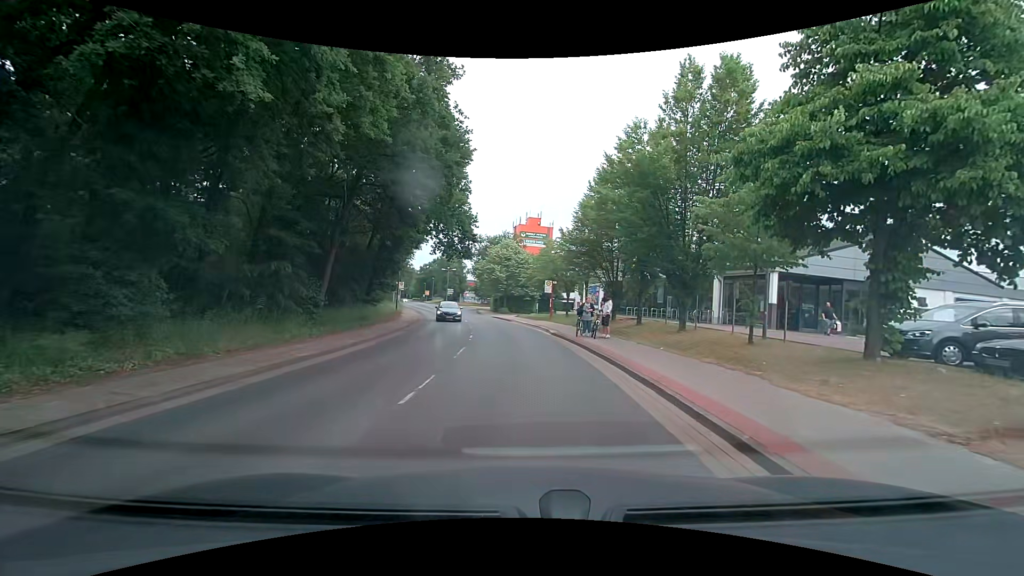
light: Day
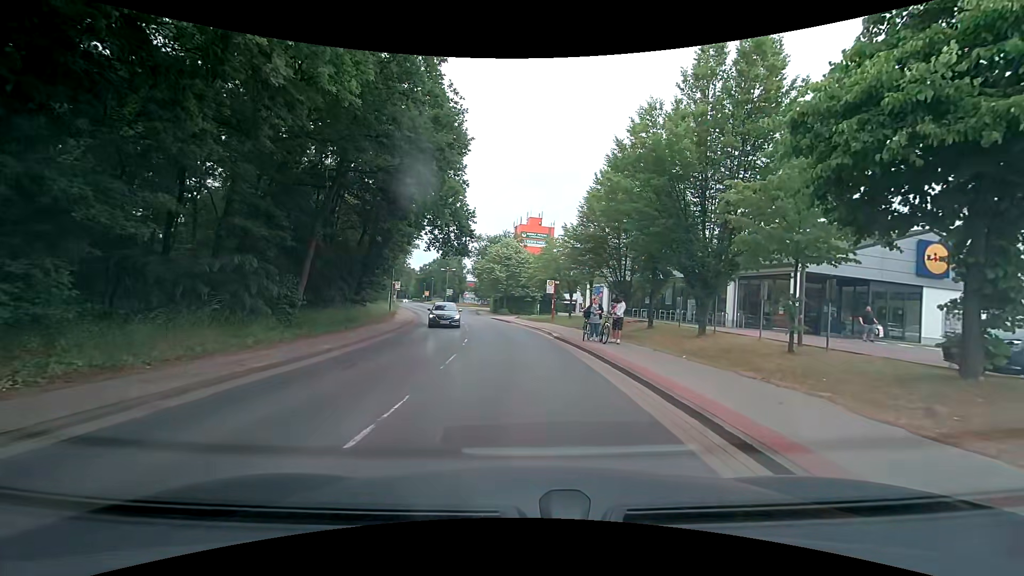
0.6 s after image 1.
(0.0, +2.2) m; +1°
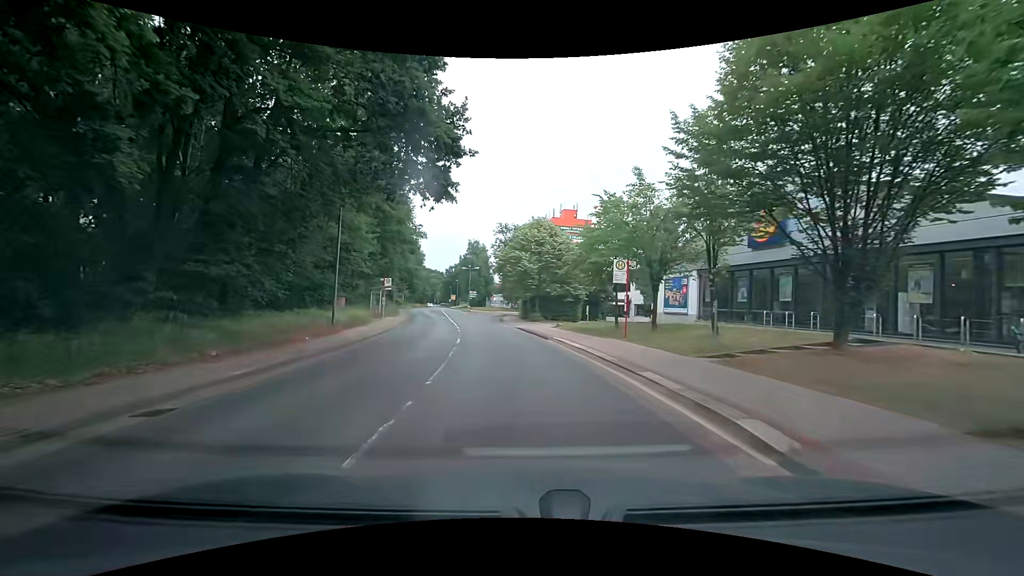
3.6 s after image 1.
(-1.1, +17.8) m; -5°
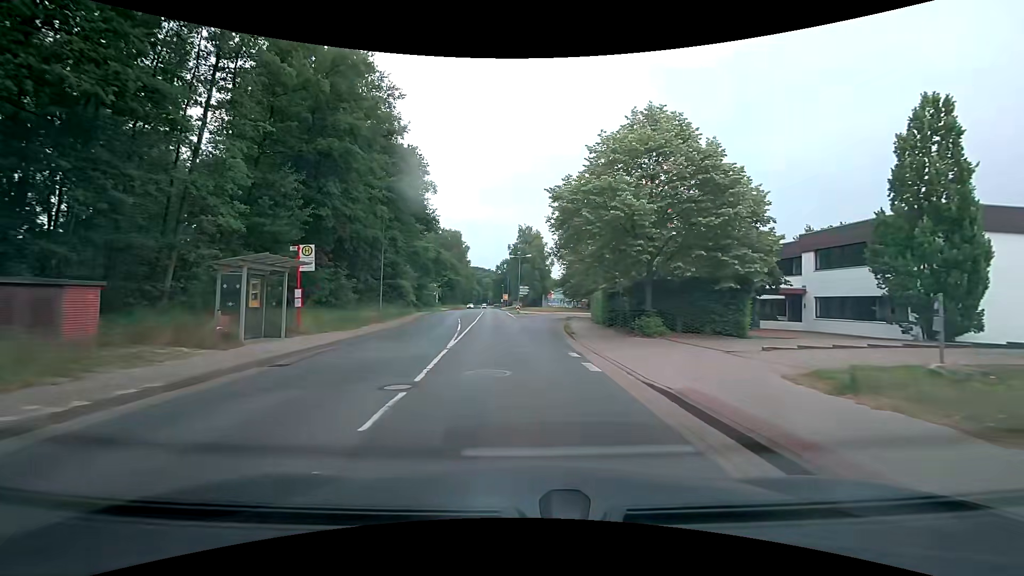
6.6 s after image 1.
(-2.0, +25.7) m; -7°
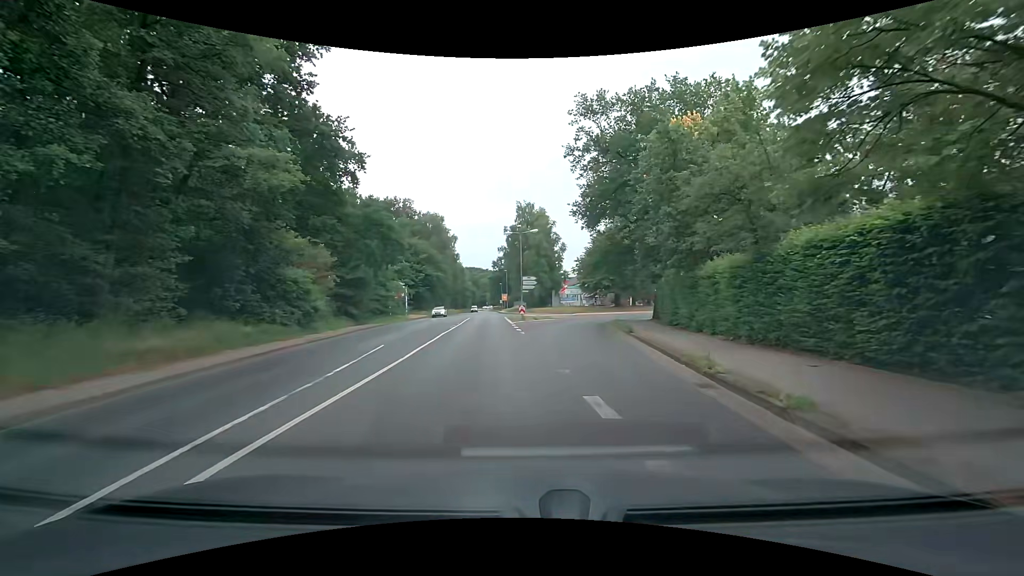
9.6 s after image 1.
(-0.7, +25.9) m; 0°
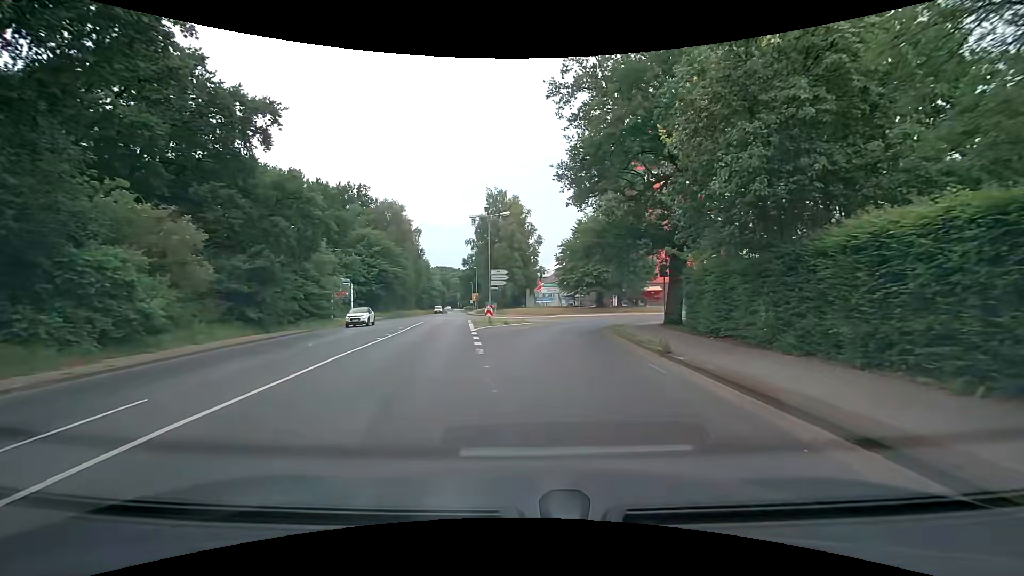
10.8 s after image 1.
(+0.2, +10.0) m; +3°
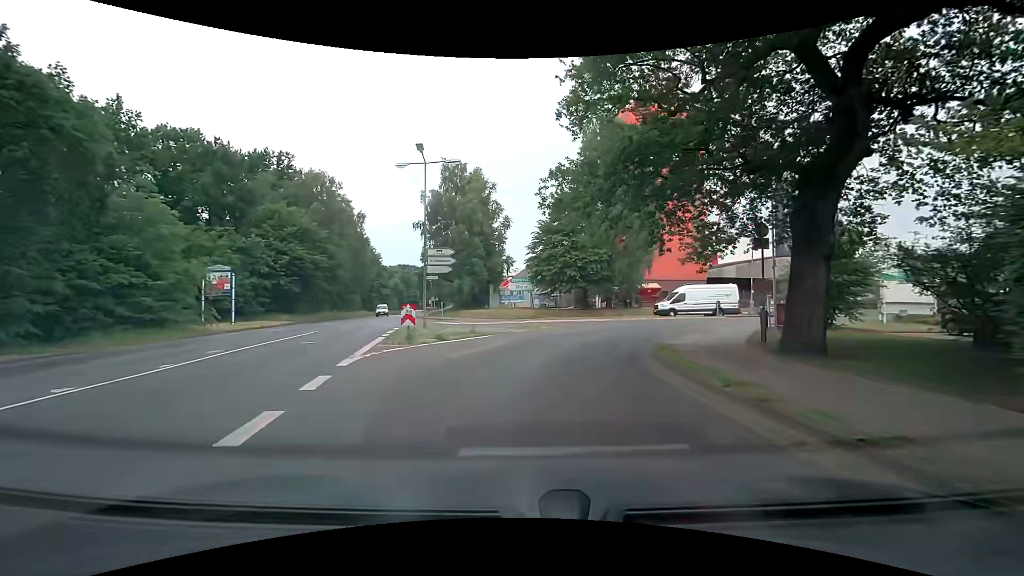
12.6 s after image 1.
(+0.3, +15.4) m; +3°
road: residential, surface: asphalt
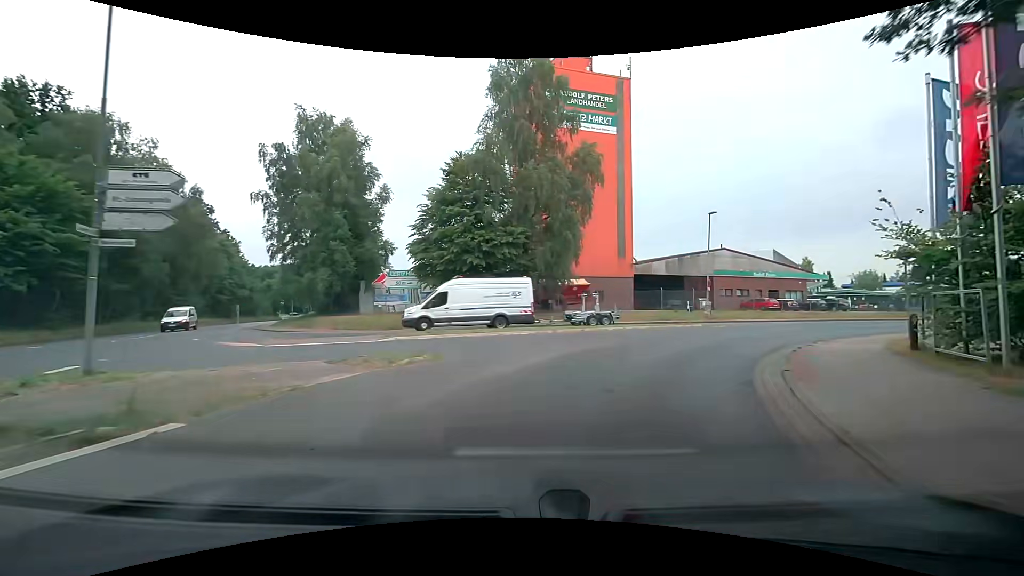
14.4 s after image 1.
(+1.0, +14.5) m; +11°
(+2, +10) (+7, +18) (+14, +25) (+23, +29) (+32, +34) (+41, +38) (+50, +42) (+60, +45) (+69, +49) (+78, +53) m
